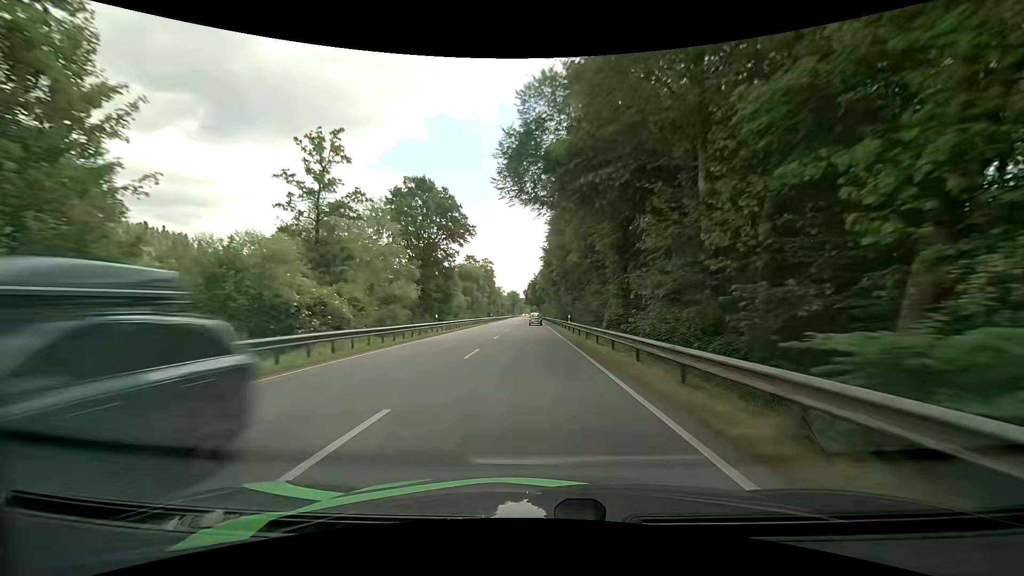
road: primary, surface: asphalt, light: Day
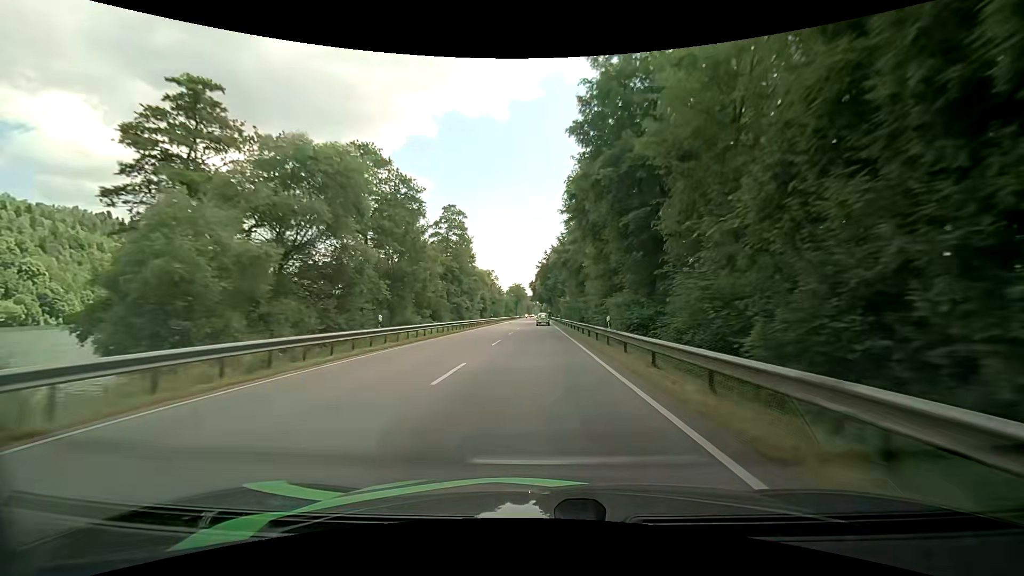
(-1.3, +65.1) m; -1°
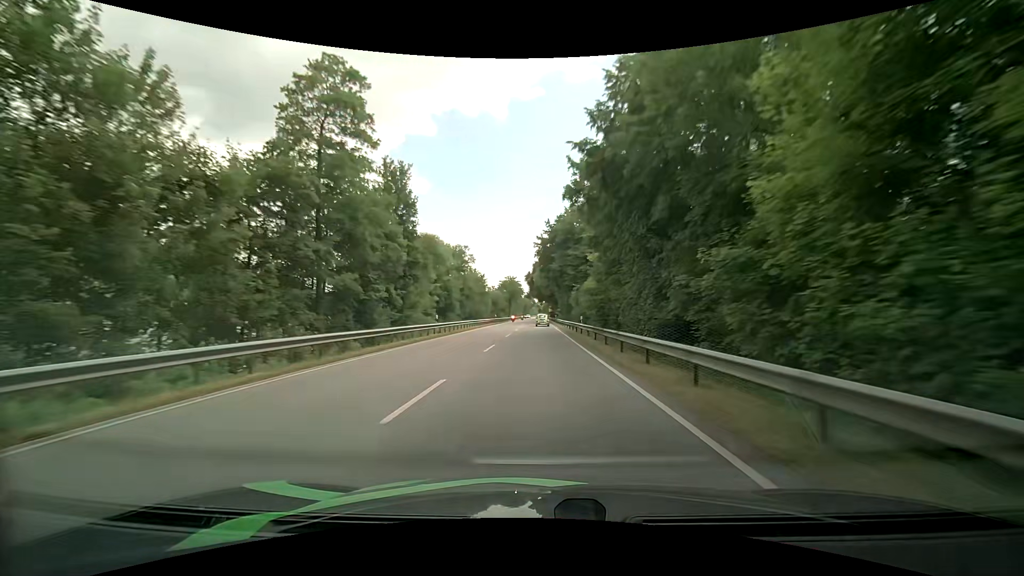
(0.0, +39.1) m; 0°
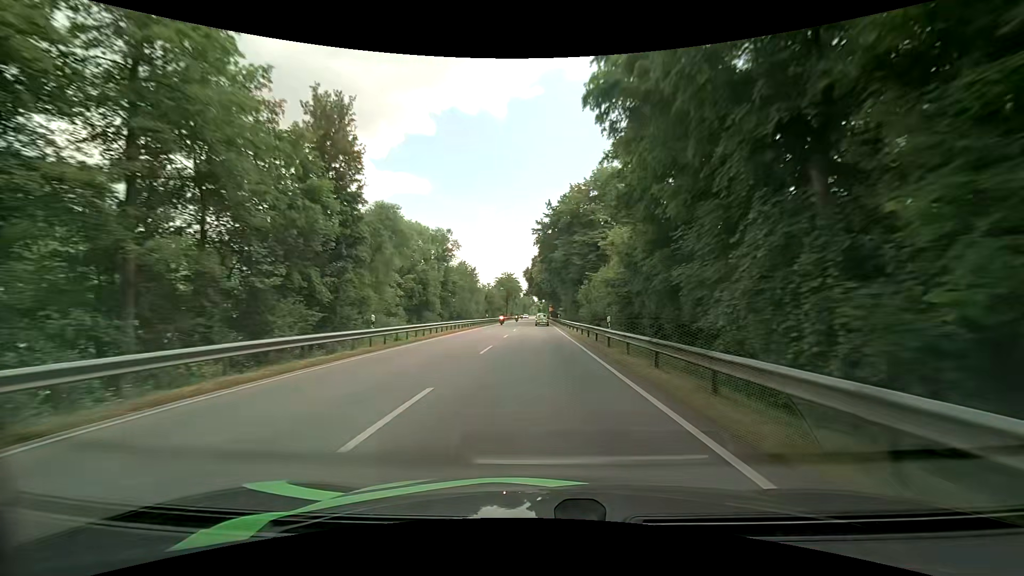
(+0.1, +13.1) m; 0°
